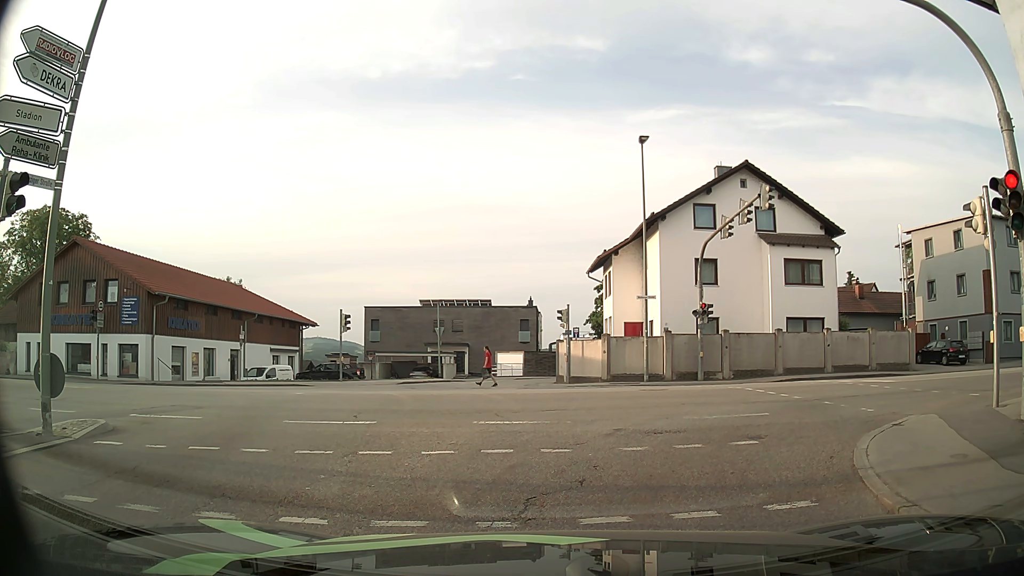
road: tertiary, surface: asphalt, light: Day
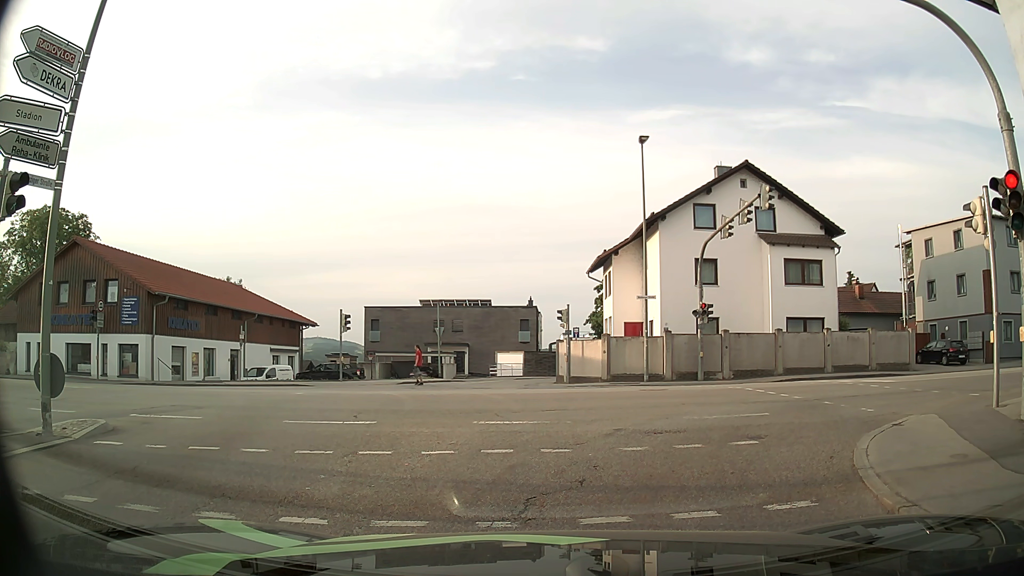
(0.0, 0.0) m; 0°
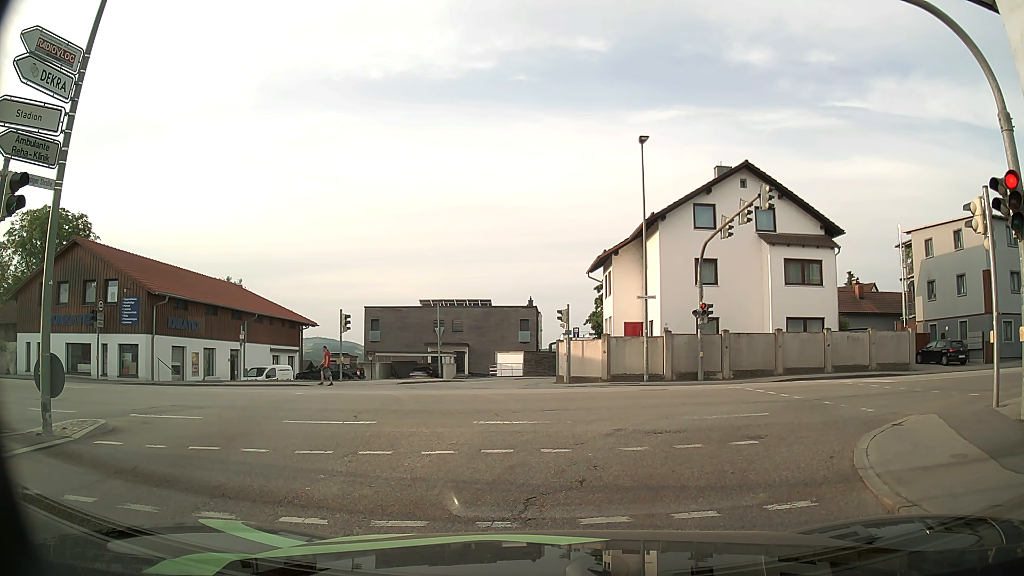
(0.0, 0.0) m; 0°
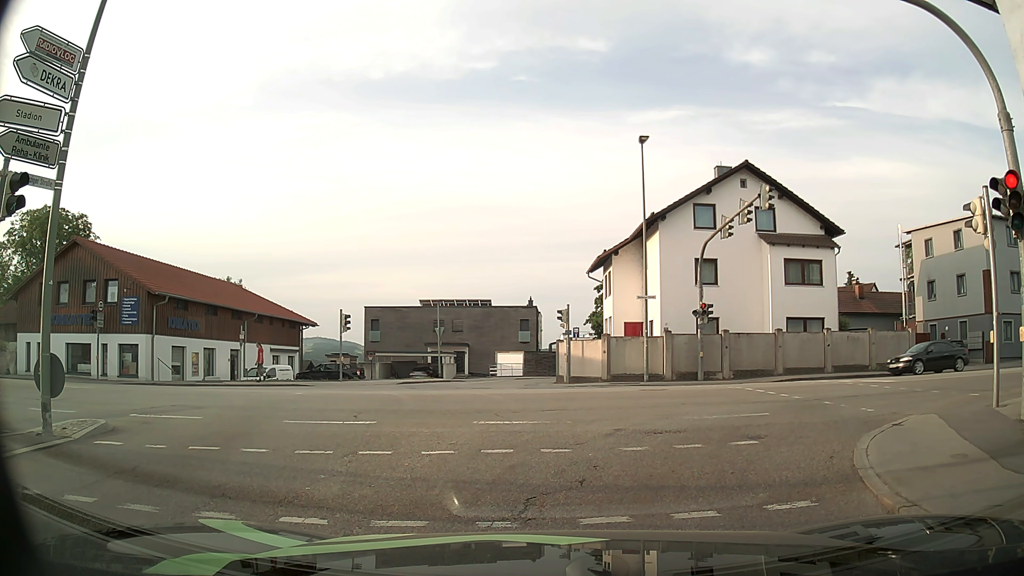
(0.0, 0.0) m; 0°
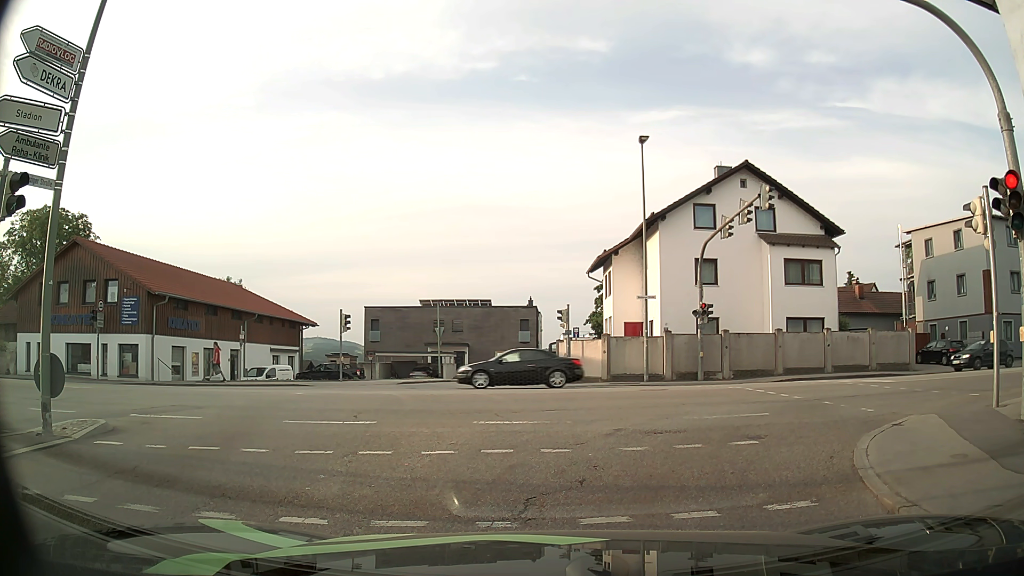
(0.0, 0.0) m; 0°
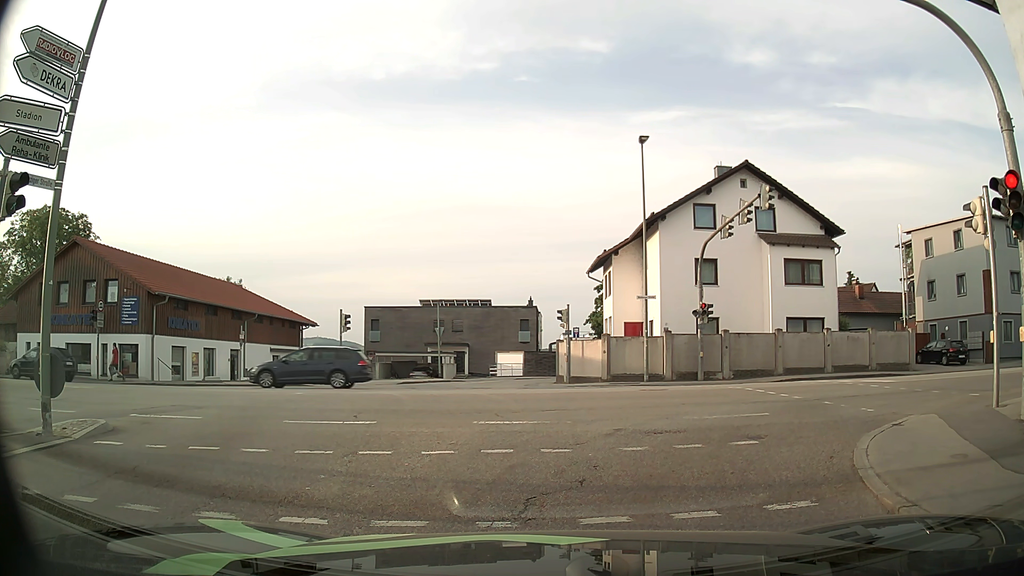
(0.0, 0.0) m; 0°
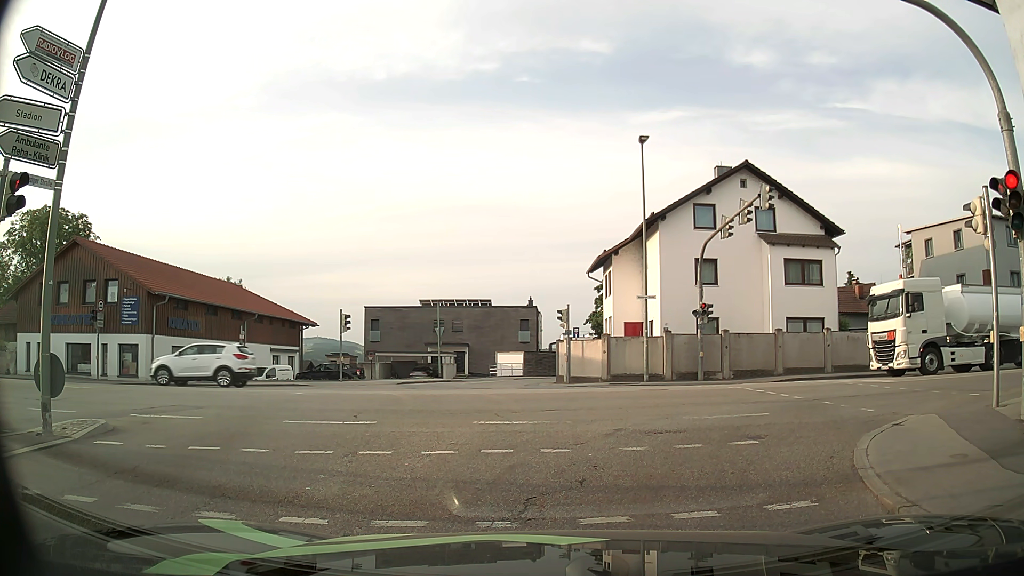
(0.0, 0.0) m; 0°
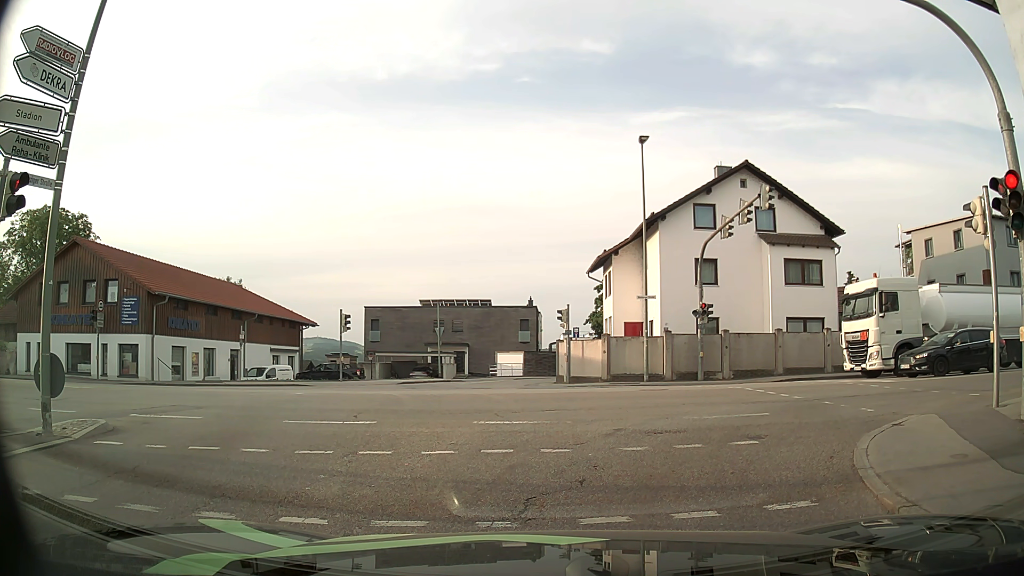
(0.0, 0.0) m; 0°
